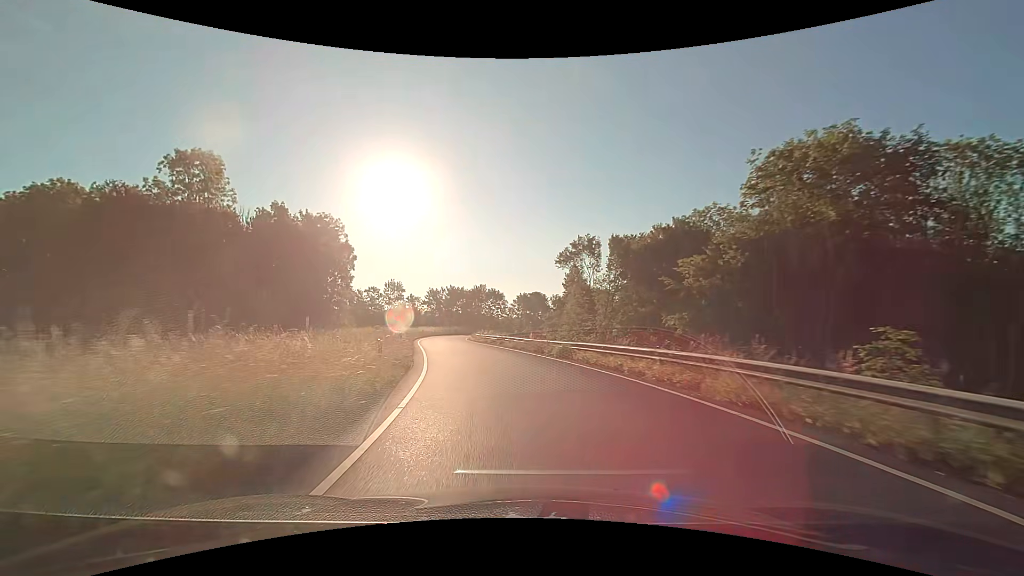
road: trunk_link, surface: asphalt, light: Day
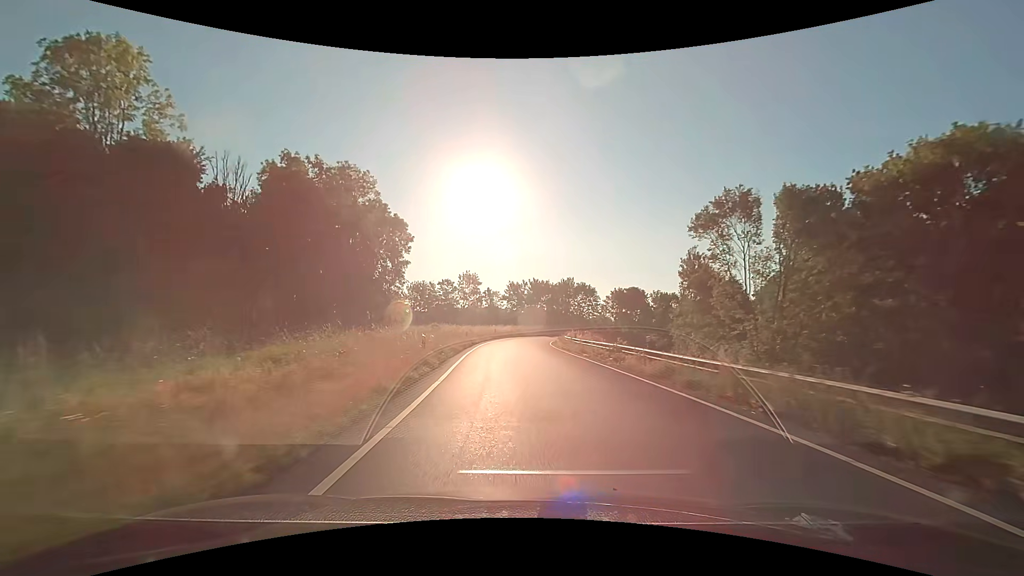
(-1.9, +18.6) m; -10°
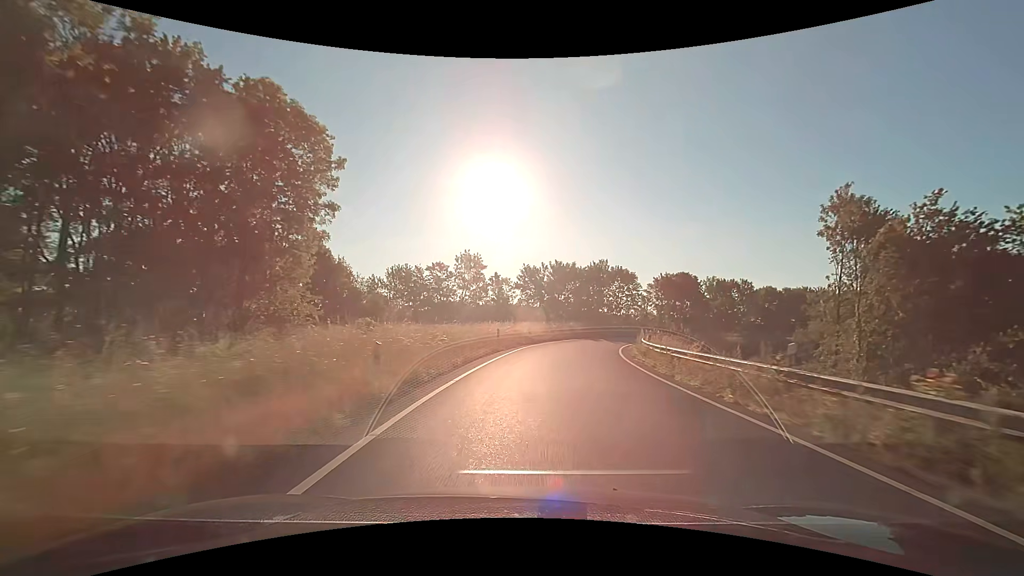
(-1.2, +28.8) m; -2°
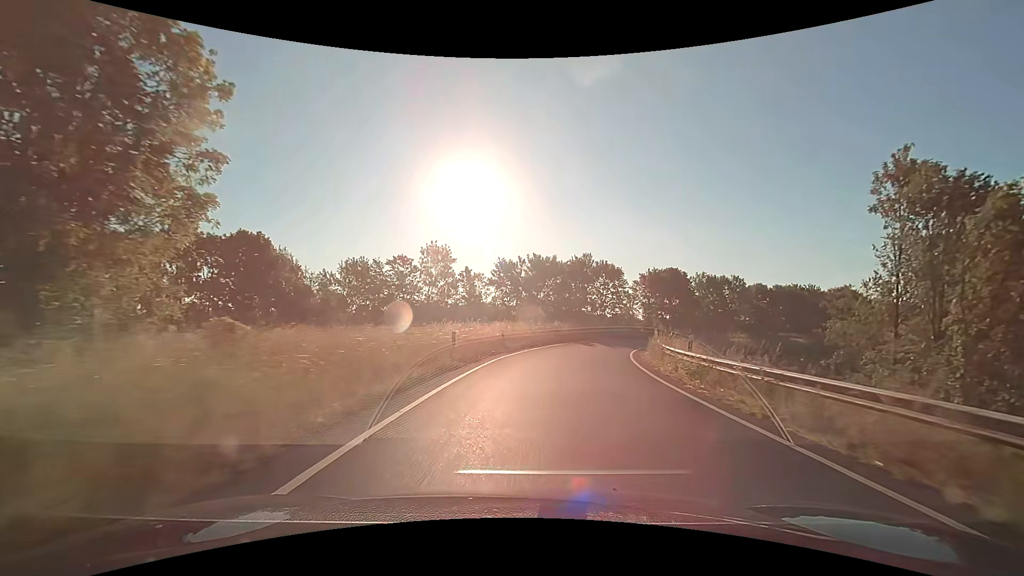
(+0.2, +9.7) m; +3°
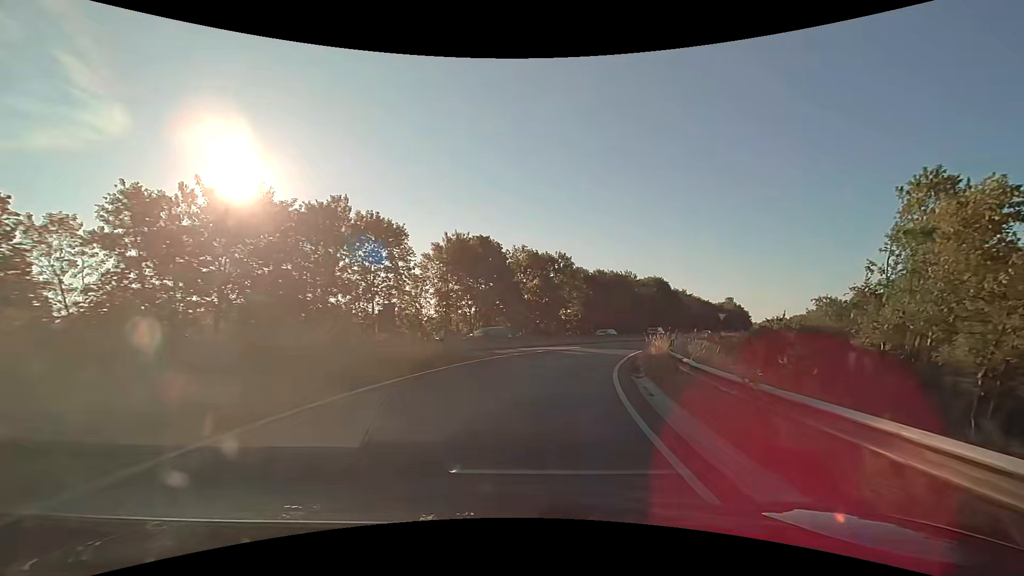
(+6.8, +37.7) m; +24°
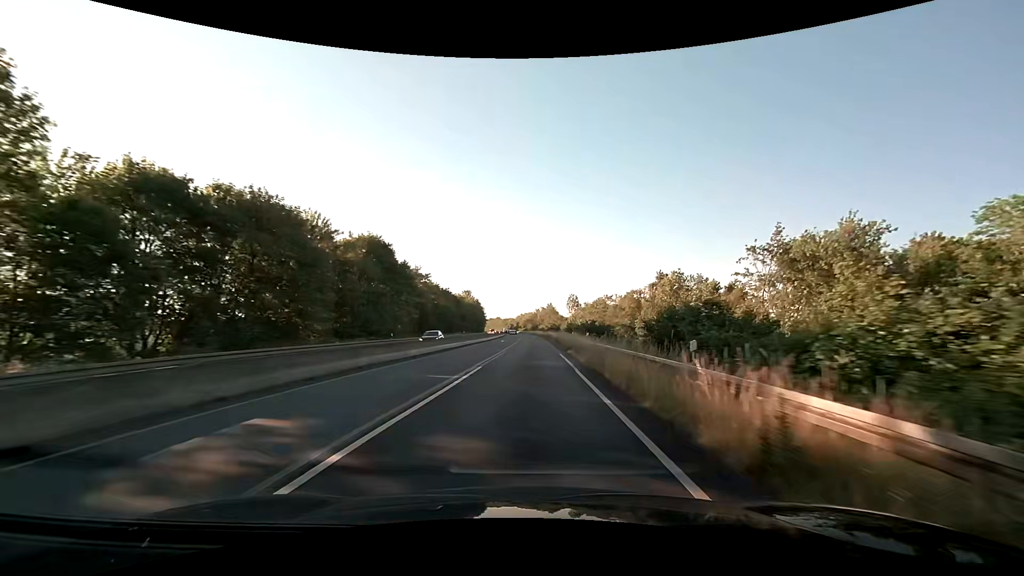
(+15.5, +49.6) m; +30°
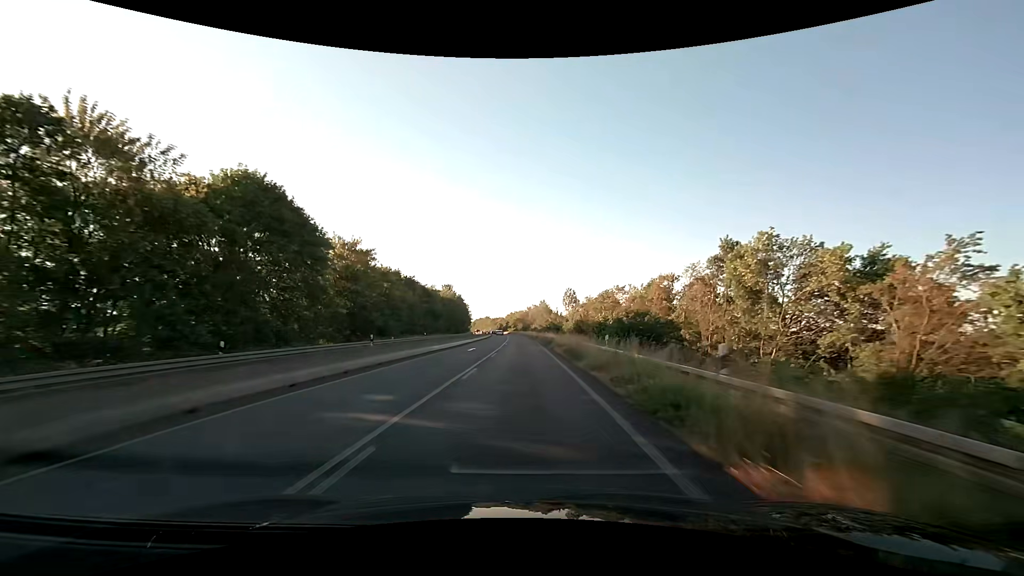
(+0.7, +25.7) m; +1°
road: trunk
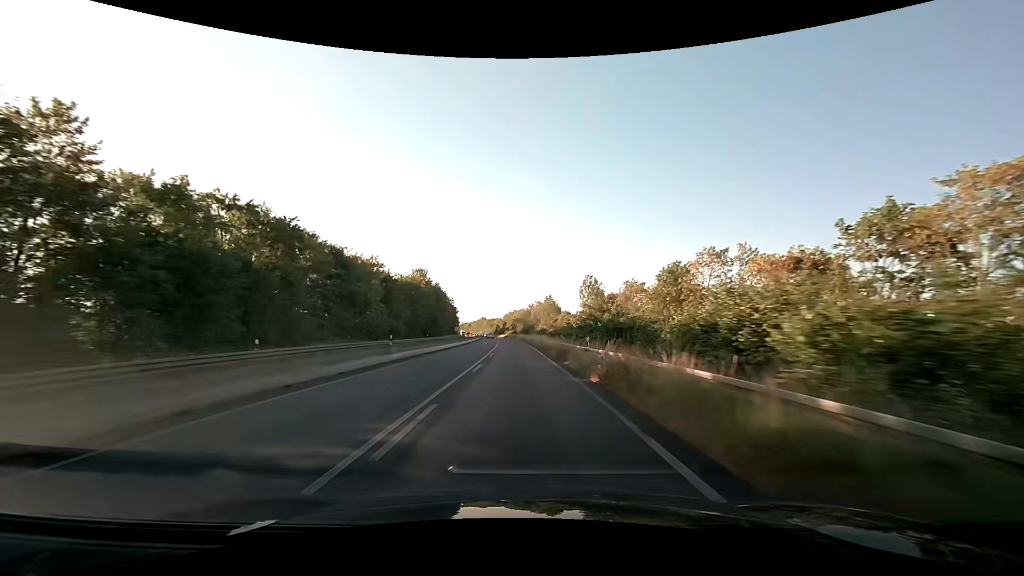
(-0.1, +45.5) m; 0°
(0, +10) (0, +20) (0, +30) (-1, +40) (-1, +50) (-2, +60) (-2, +70) (-3, +80) (-4, +90) (-5, +100) m
